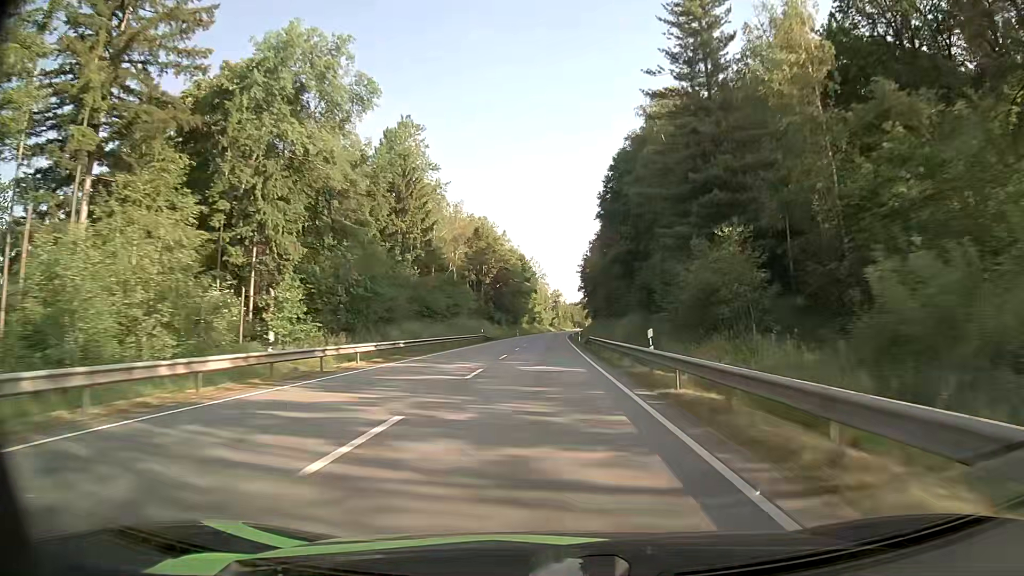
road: primary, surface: asphalt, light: Day
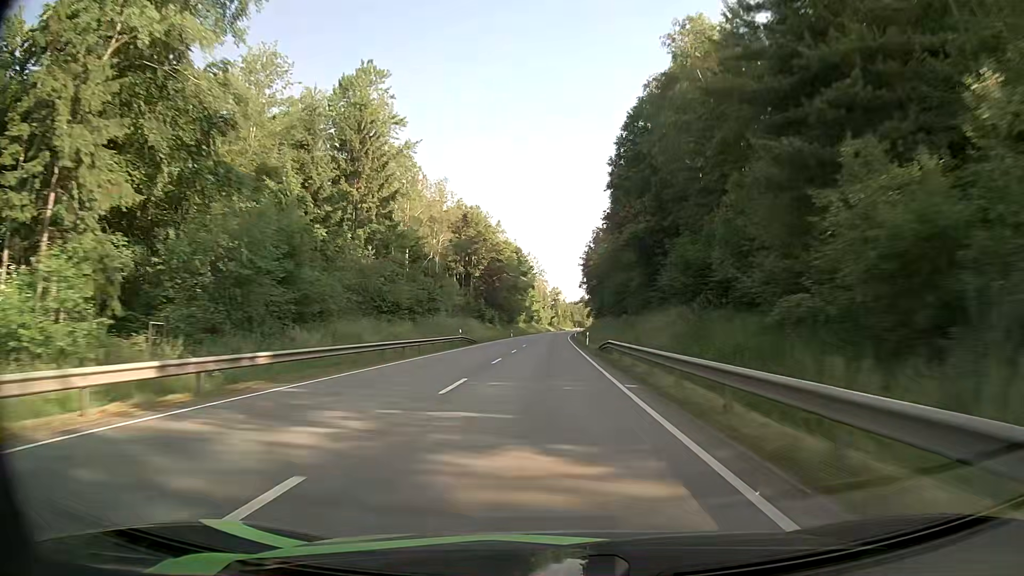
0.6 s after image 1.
(0.0, +16.1) m; 0°
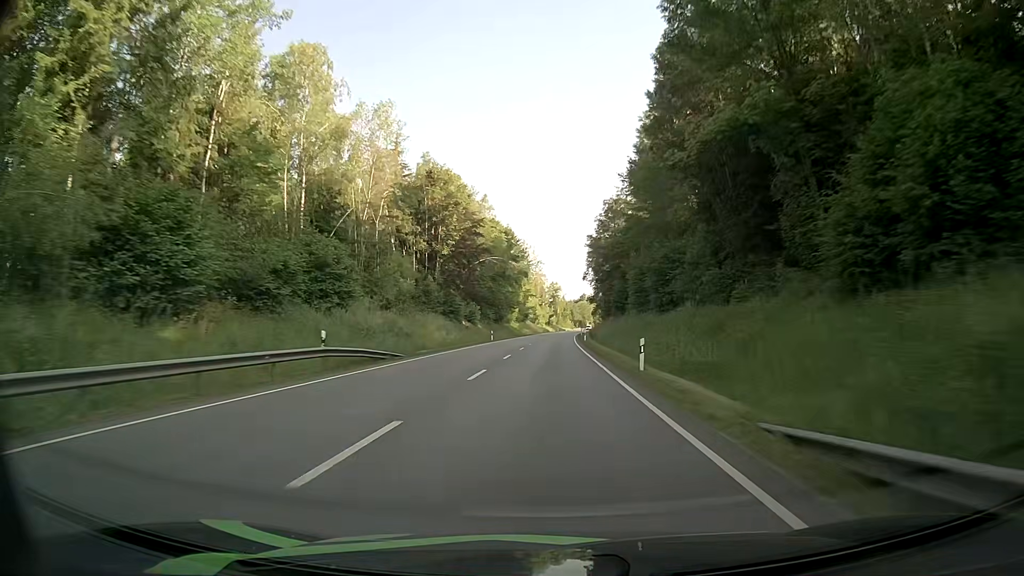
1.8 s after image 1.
(+0.1, +32.2) m; 0°
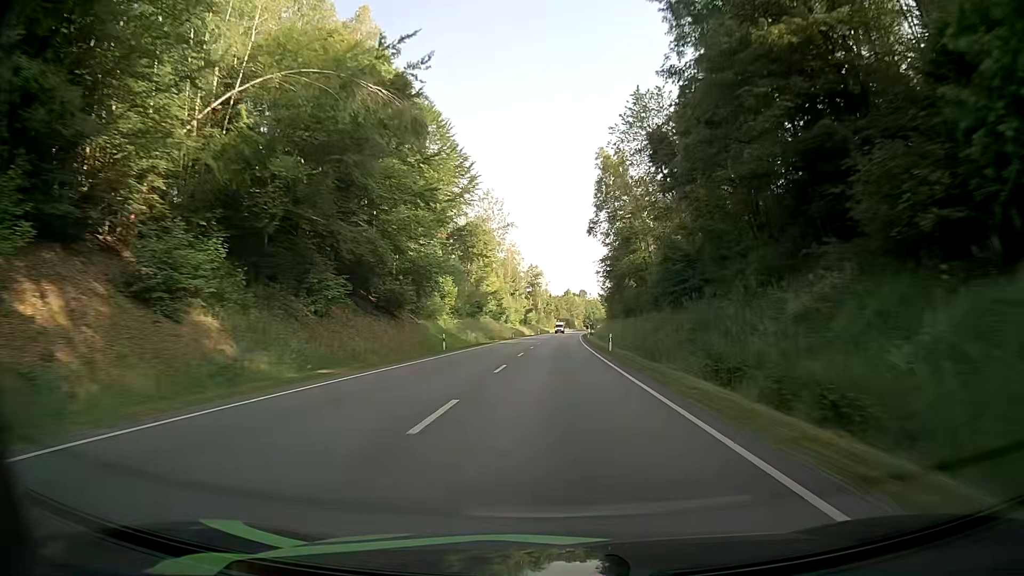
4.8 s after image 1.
(+0.8, +80.8) m; +1°
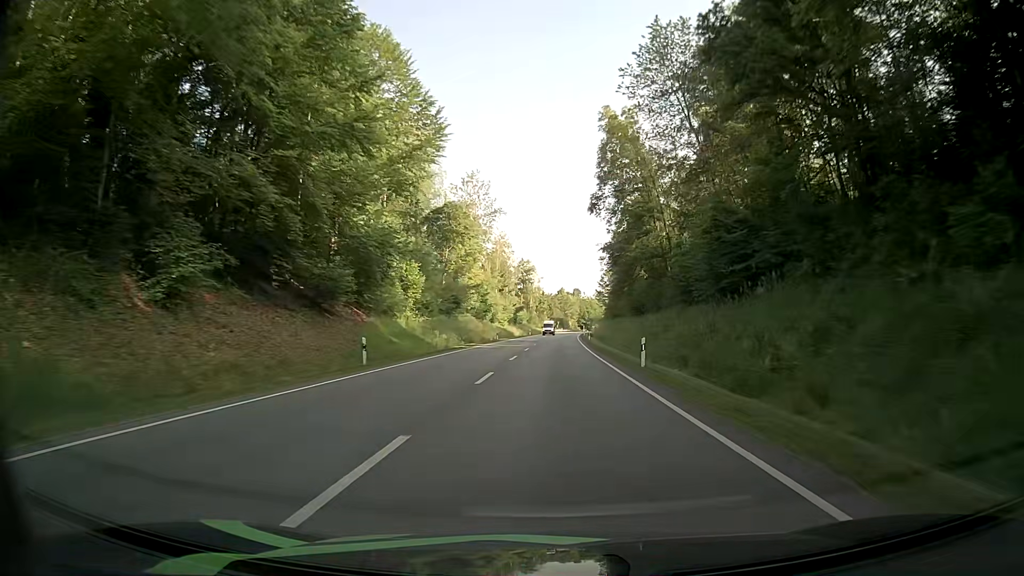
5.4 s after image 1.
(+0.1, +16.3) m; +1°
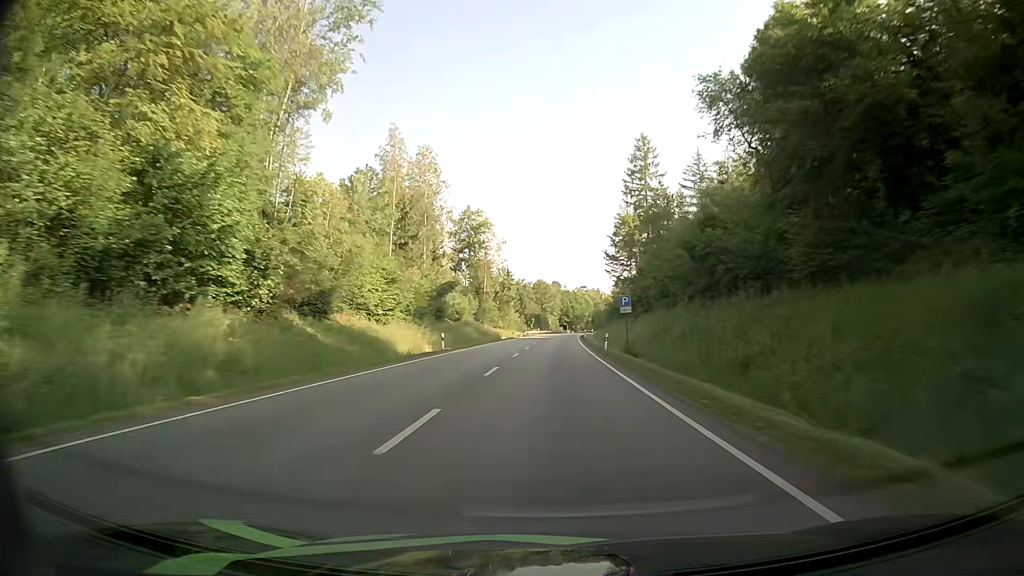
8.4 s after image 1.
(+1.1, +80.9) m; +2°
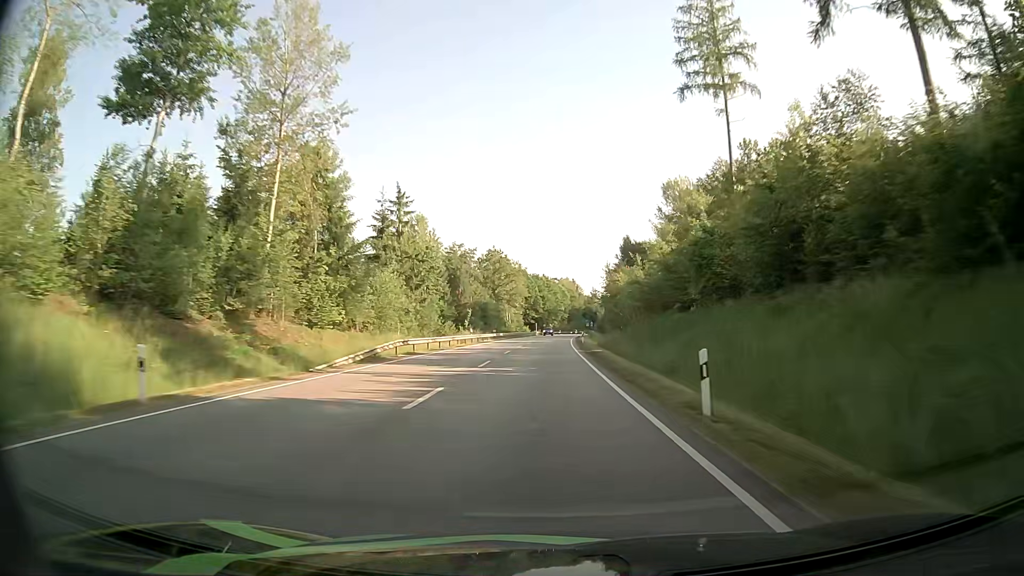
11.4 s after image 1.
(+1.5, +79.9) m; +3°
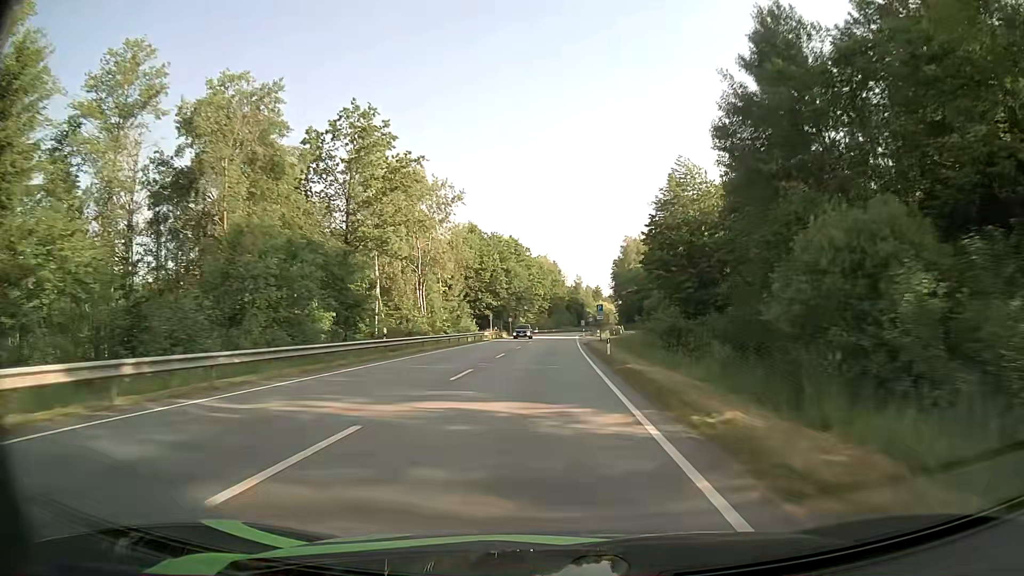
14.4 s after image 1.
(+1.4, +77.8) m; +2°
(0, +10) (0, +20) (0, +30) (0, +40) (+1, +50) (+1, +60) (+1, +70) (+2, +80) (+2, +90) (+3, +100) m
